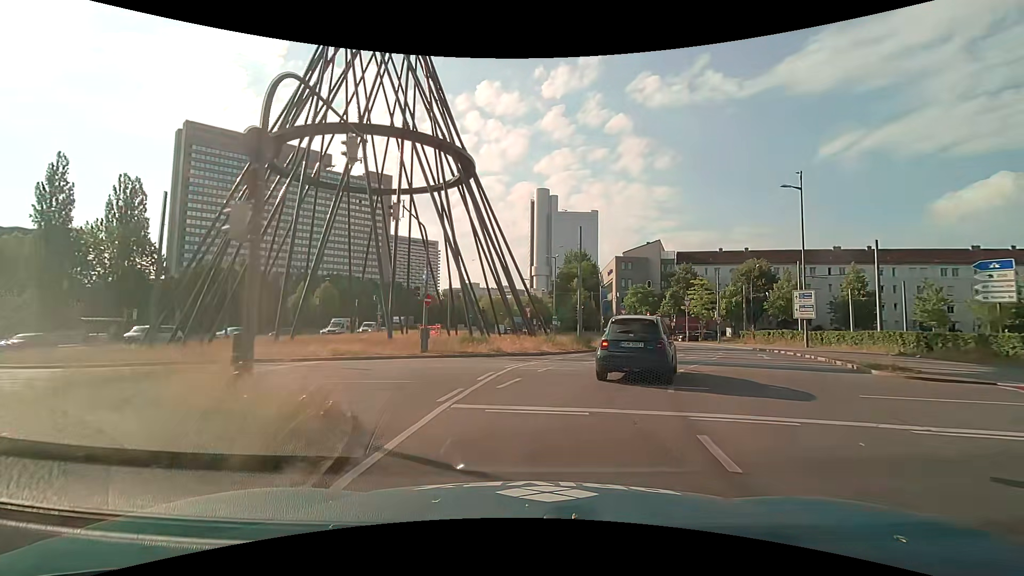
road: trunk_link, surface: asphalt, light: Day
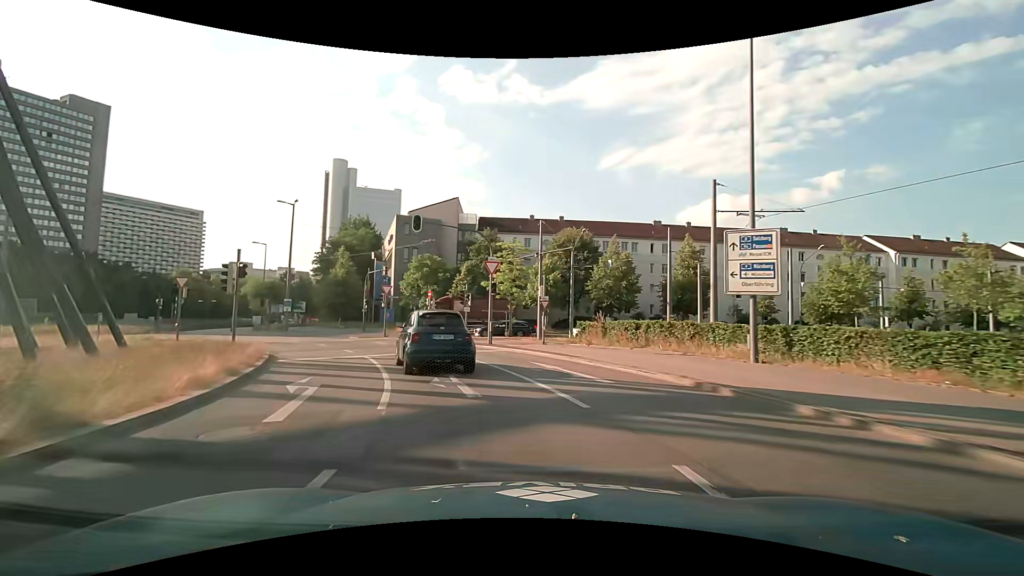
(+7.1, +26.3) m; +23°
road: primary
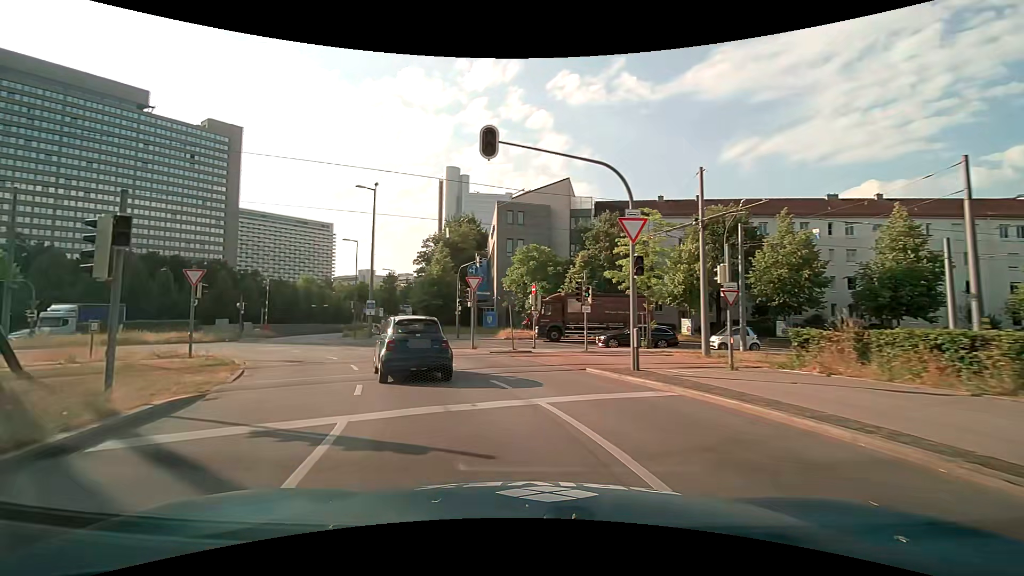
(-1.3, +11.0) m; -13°
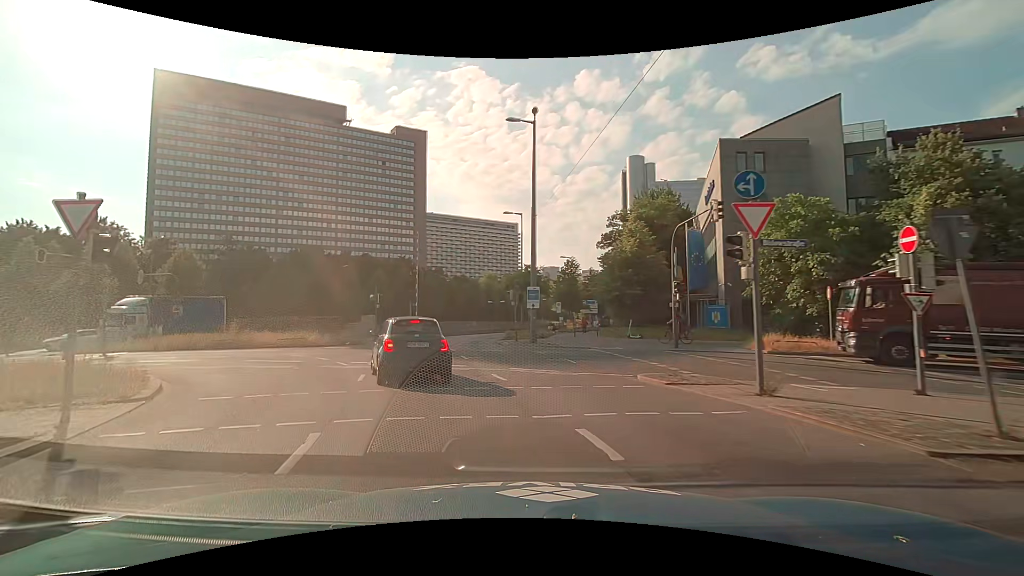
(-3.0, +15.3) m; -22°
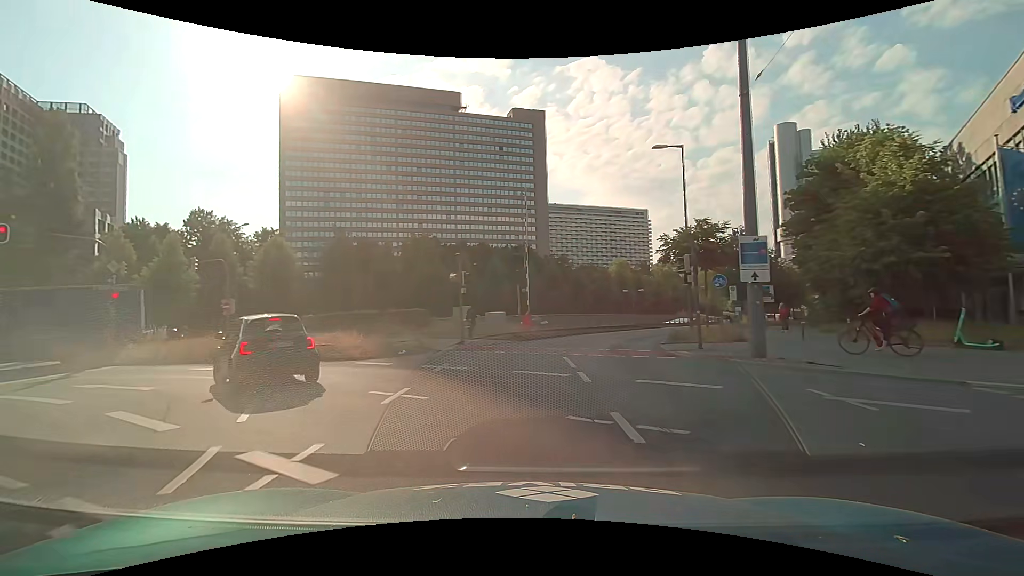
(-1.4, +13.2) m; -13°
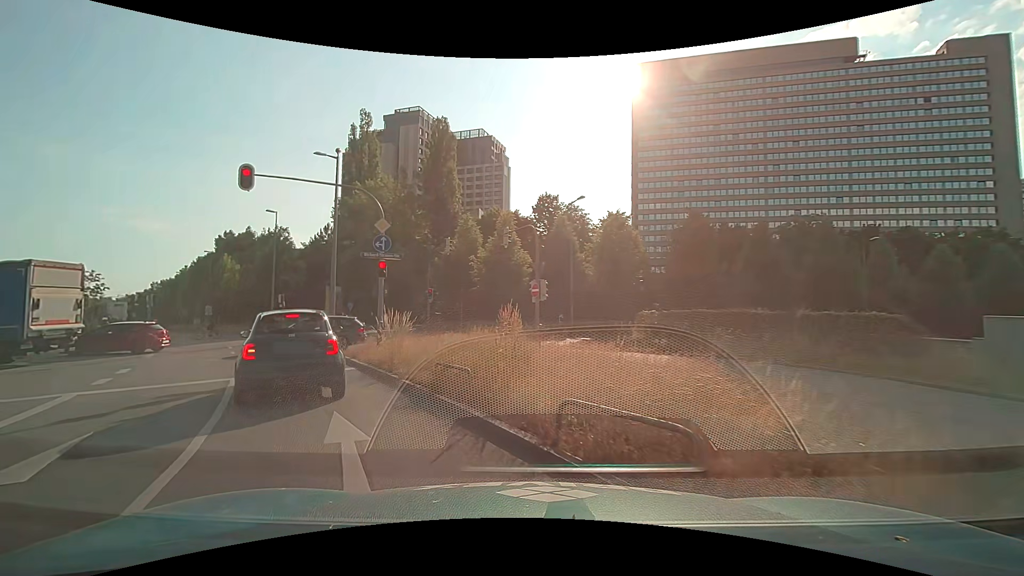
(-4.0, +12.9) m; -40°
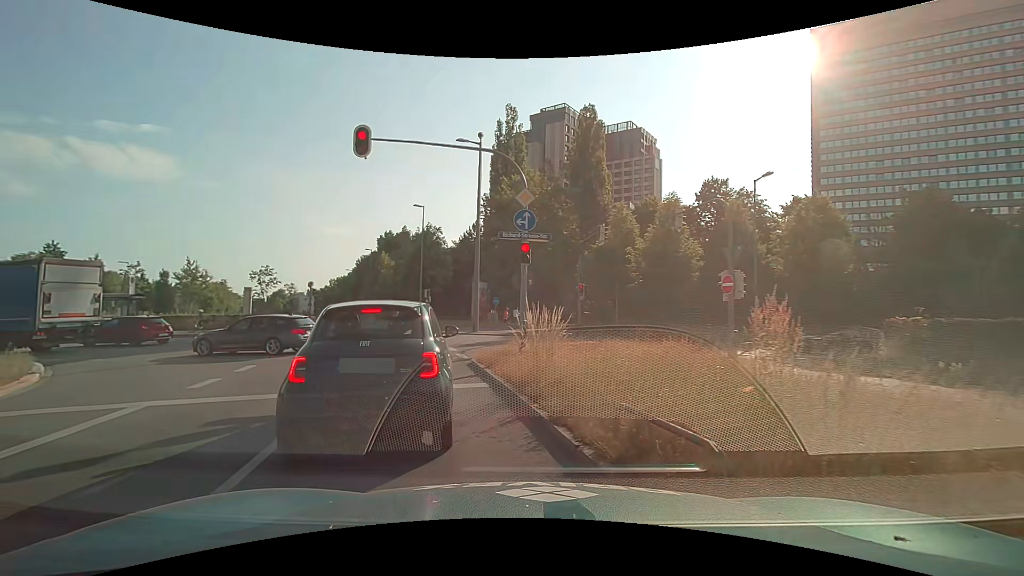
(-0.5, +4.1) m; -17°
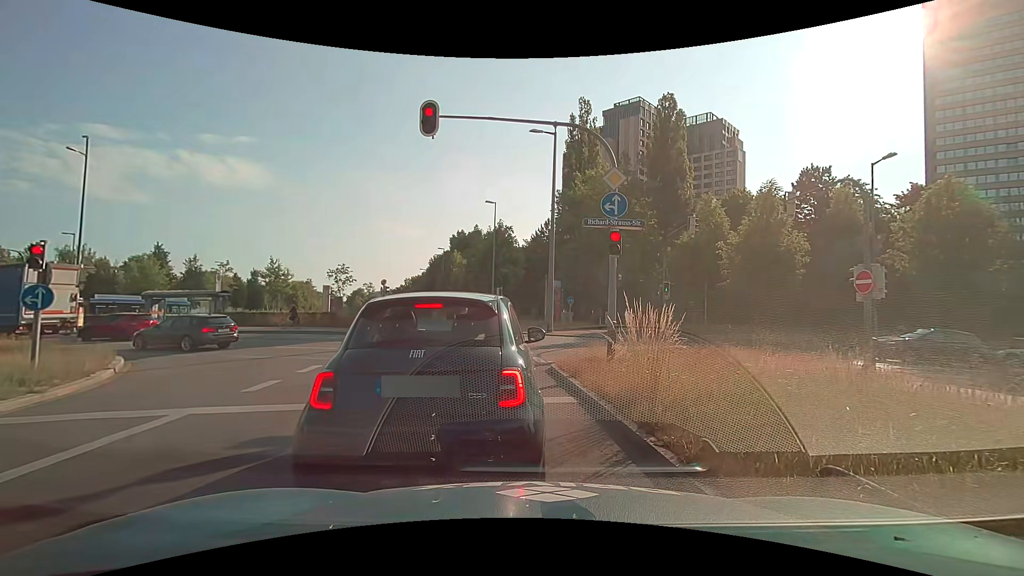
(-0.1, +1.5) m; -7°
(0, +10) (-2, +20) (-3, +30) (-5, +40) (-7, +49) (-10, +59) (-13, +68) (-17, +78) (-20, +87) (-23, +97) m
